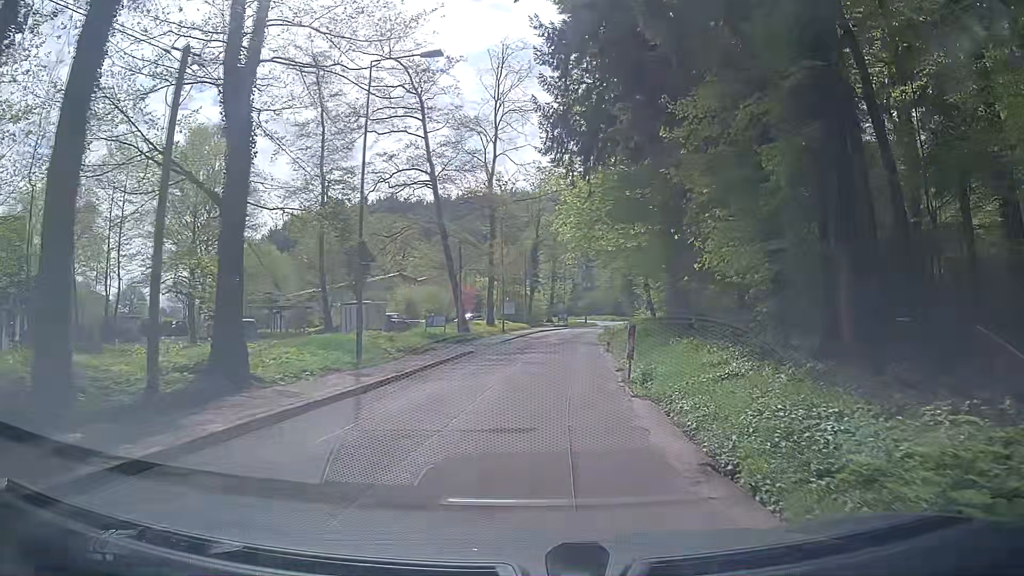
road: unclassified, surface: asphalt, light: Day
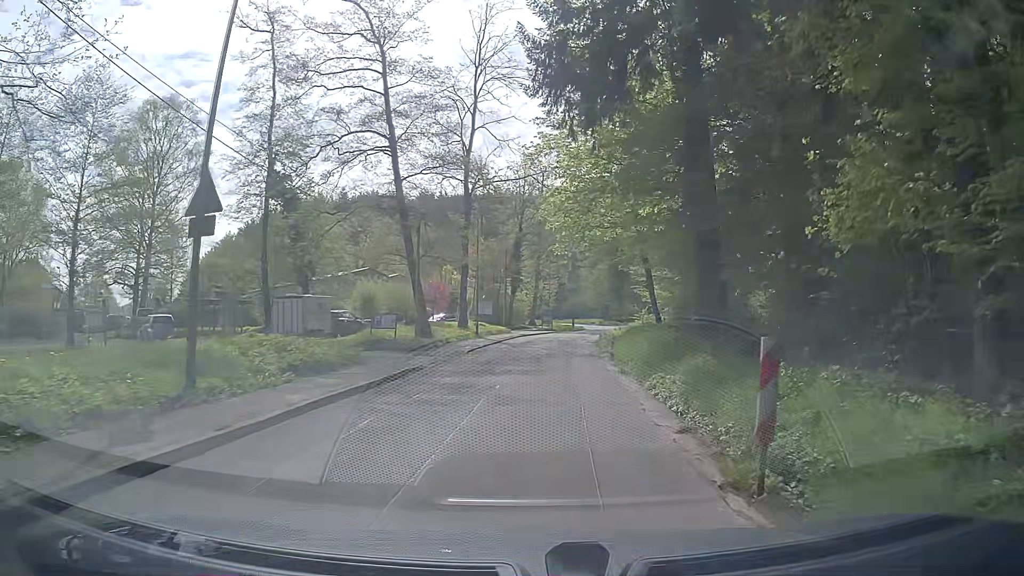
(+0.1, +9.0) m; 0°
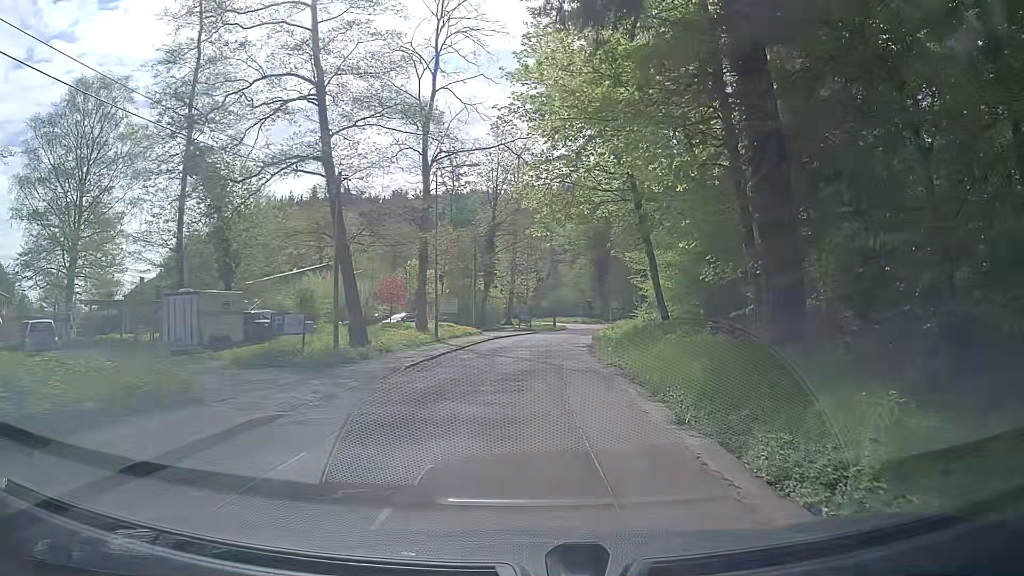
(+0.2, +9.0) m; +2°
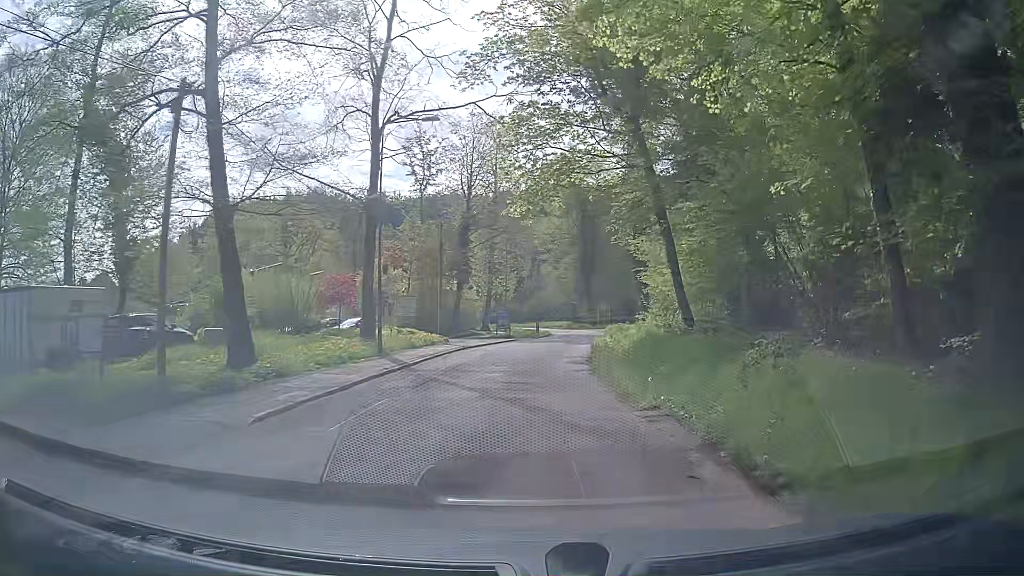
(+0.3, +9.0) m; +3°
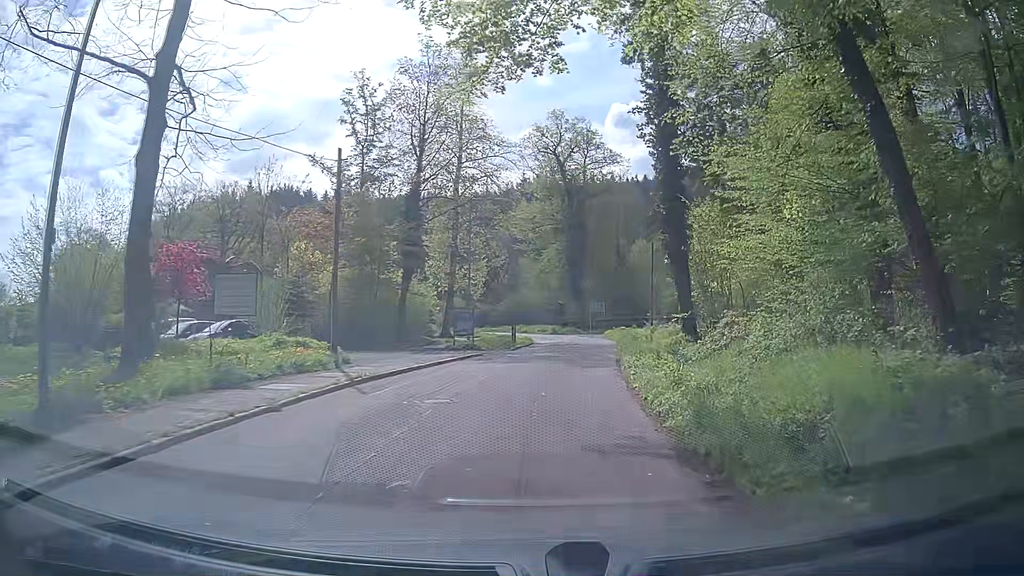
(+0.2, +17.8) m; +1°
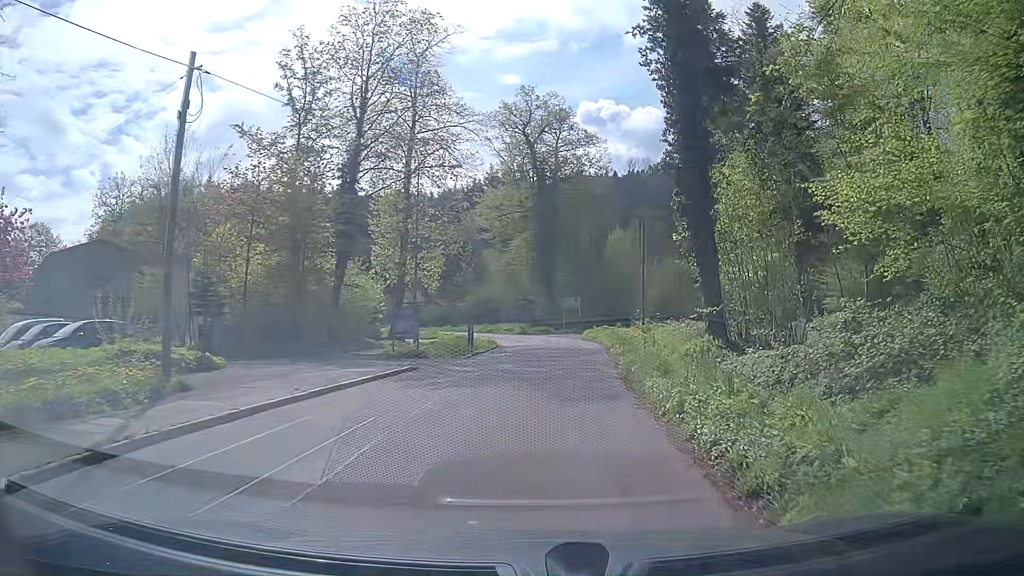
(+0.2, +8.9) m; +2°
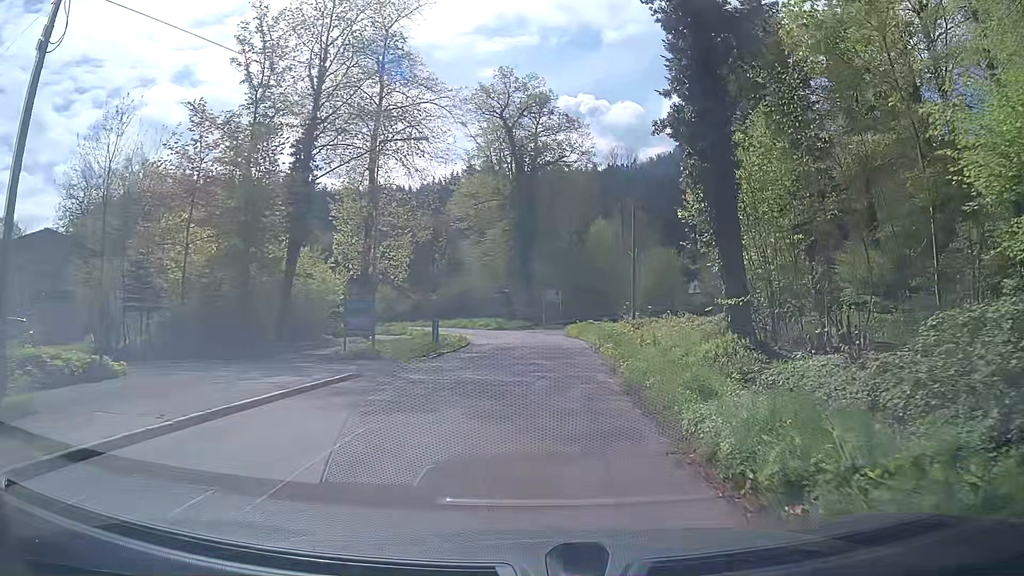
(+0.2, +4.5) m; +3°
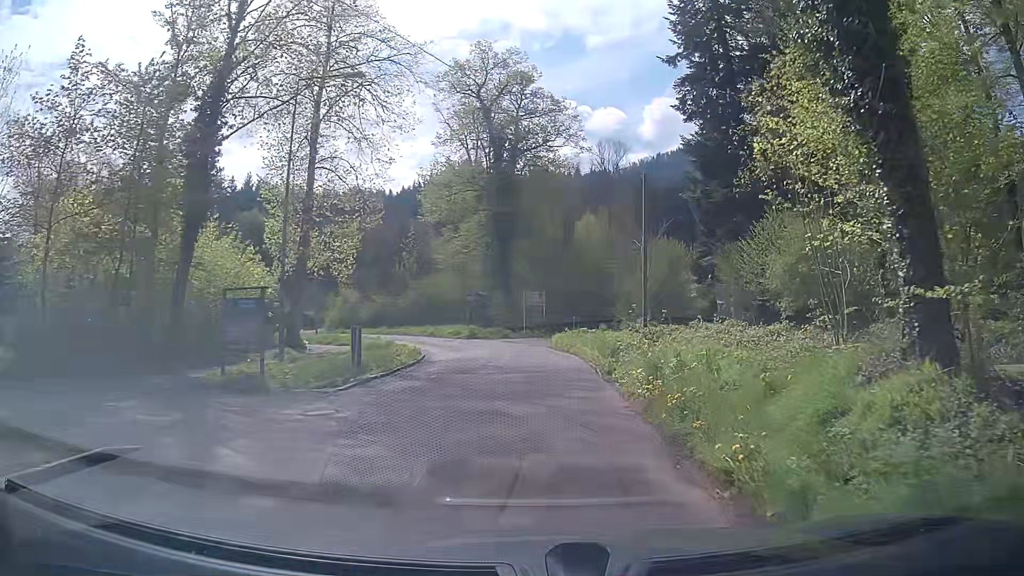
(+0.2, +9.0) m; +2°
(0, +10) (0, +20) (-1, +30) (-3, +40) (-7, +49) (-13, +57) (-21, +63) (-29, +69) (-38, +74) (-46, +79) m
